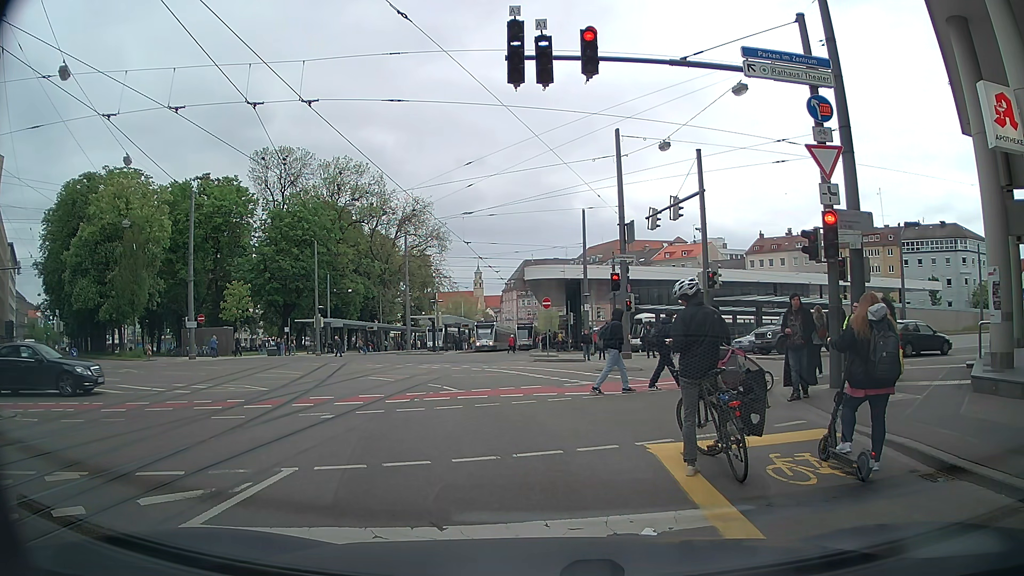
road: tertiary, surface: asphalt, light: Day
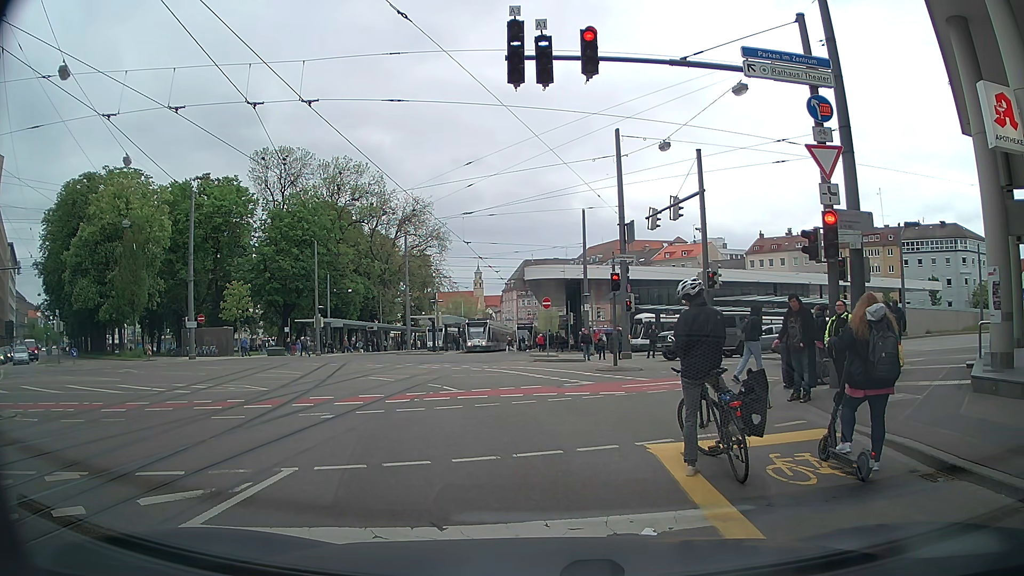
(0.0, 0.0) m; 0°
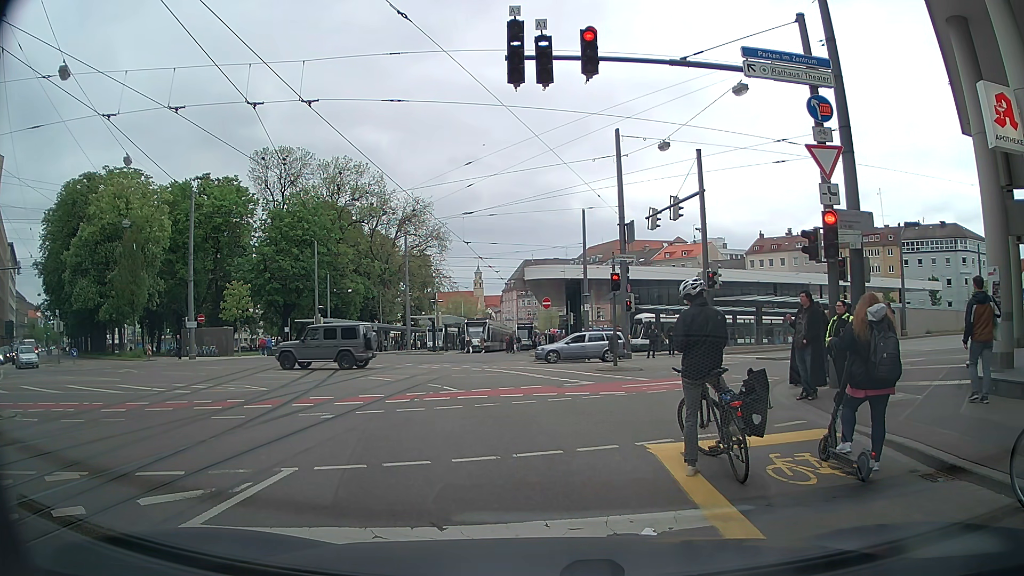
(0.0, 0.0) m; 0°
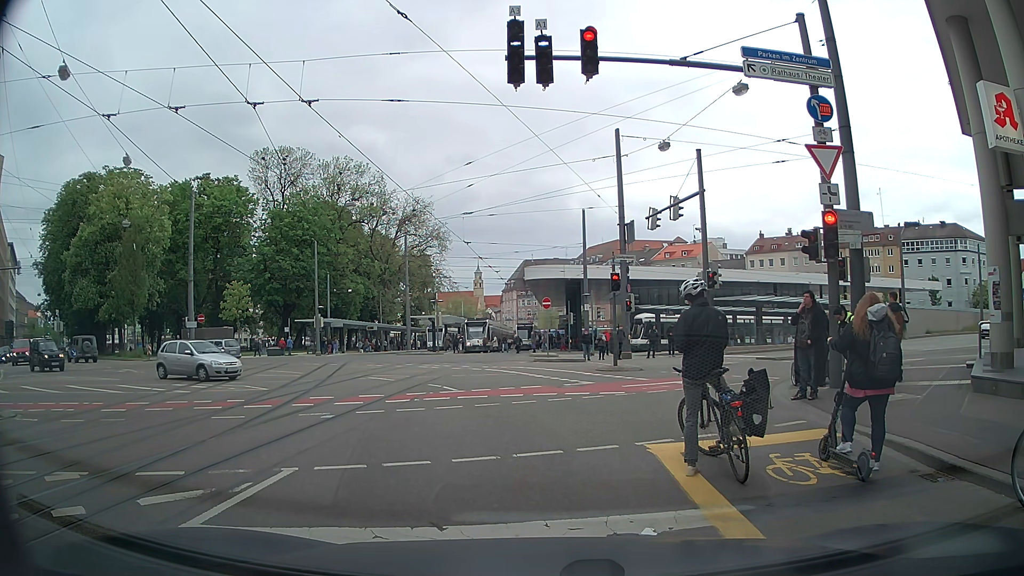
(0.0, 0.0) m; 0°
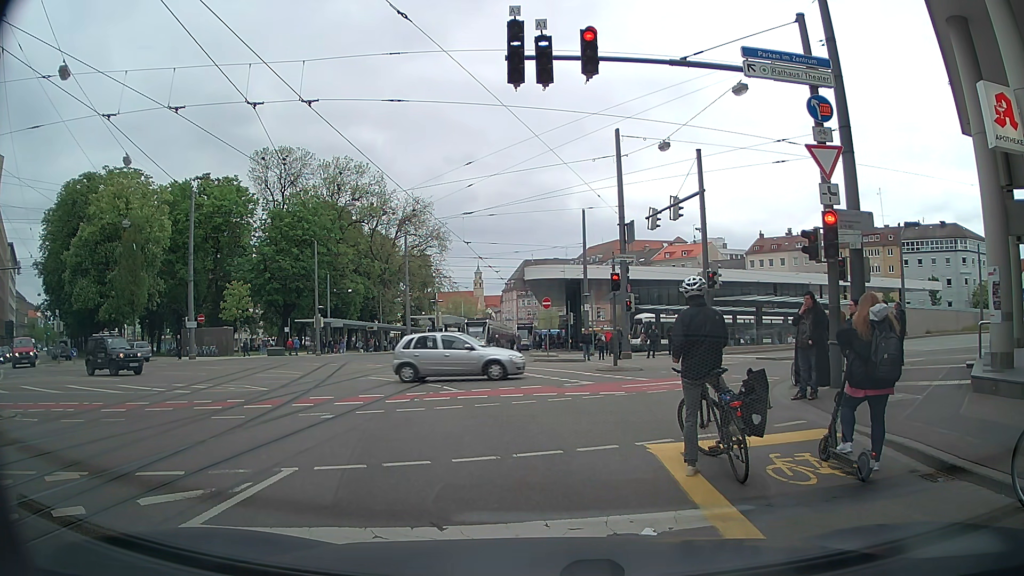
(0.0, 0.0) m; 0°
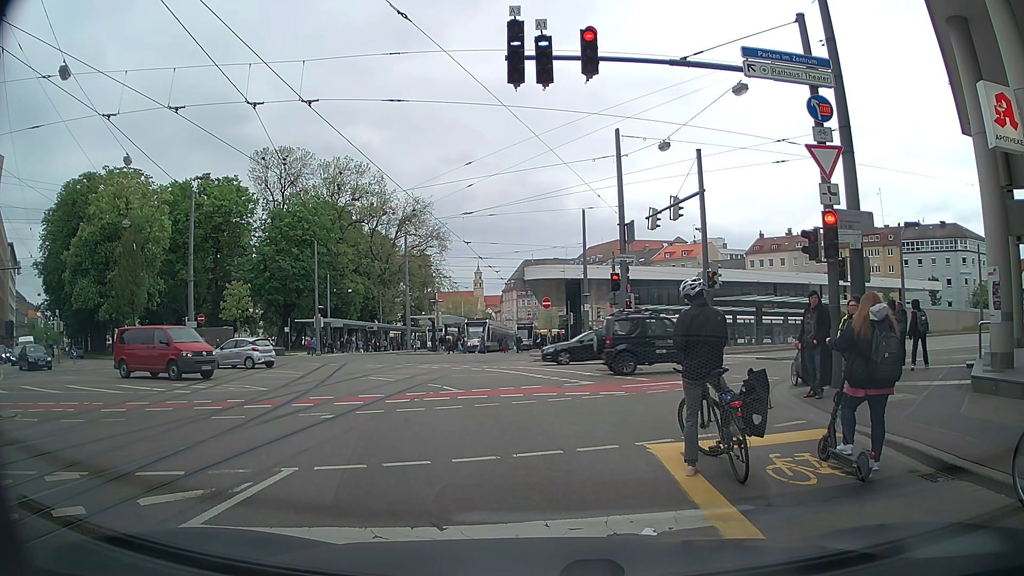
(0.0, 0.0) m; 0°
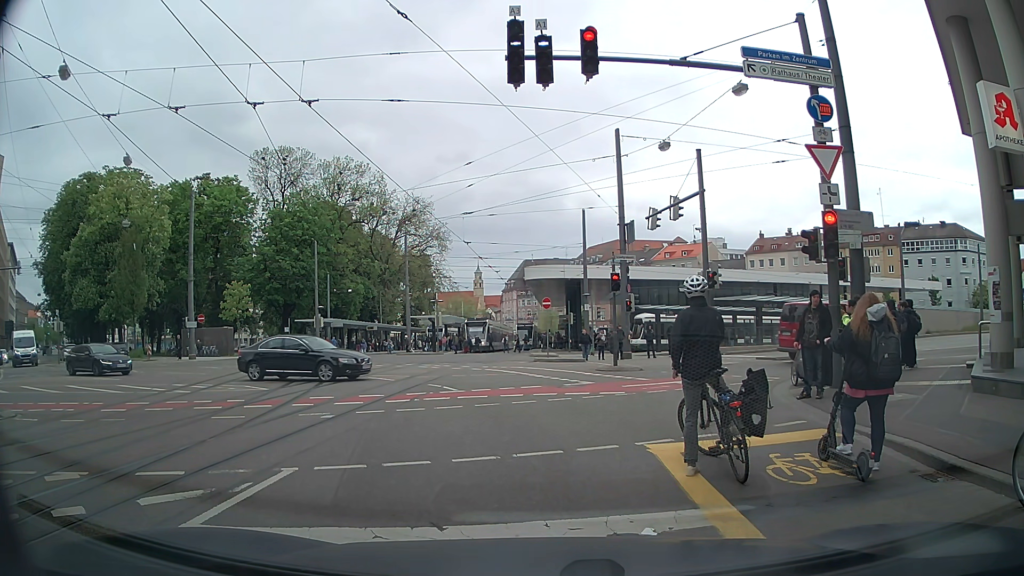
(0.0, 0.0) m; 0°
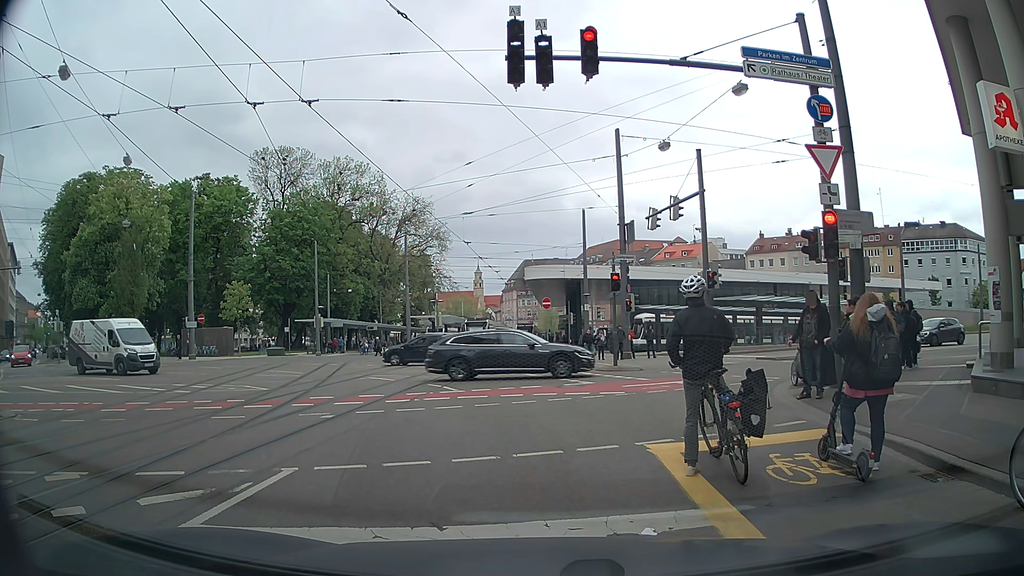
(0.0, 0.0) m; 0°
